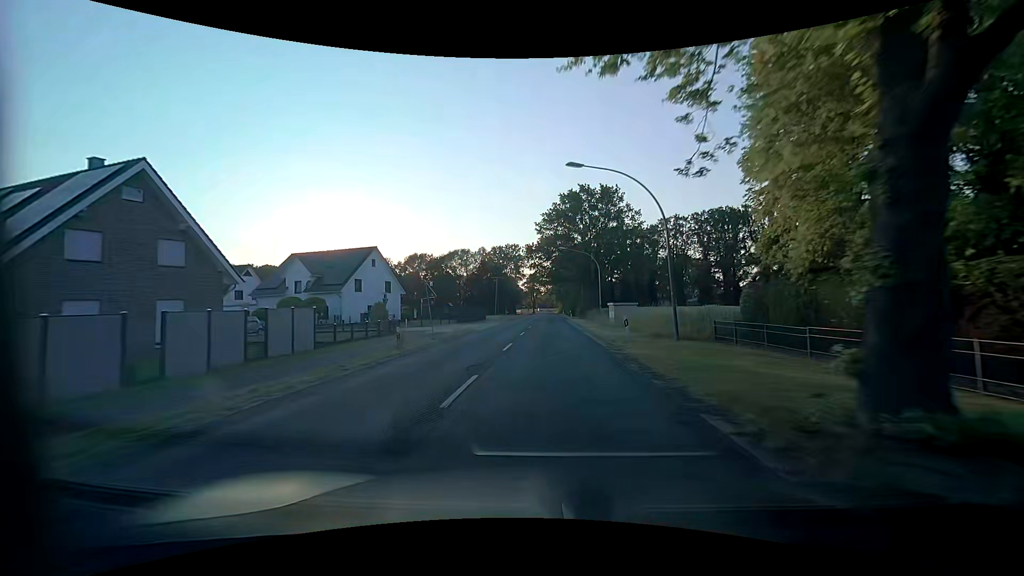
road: secondary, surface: asphalt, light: Day
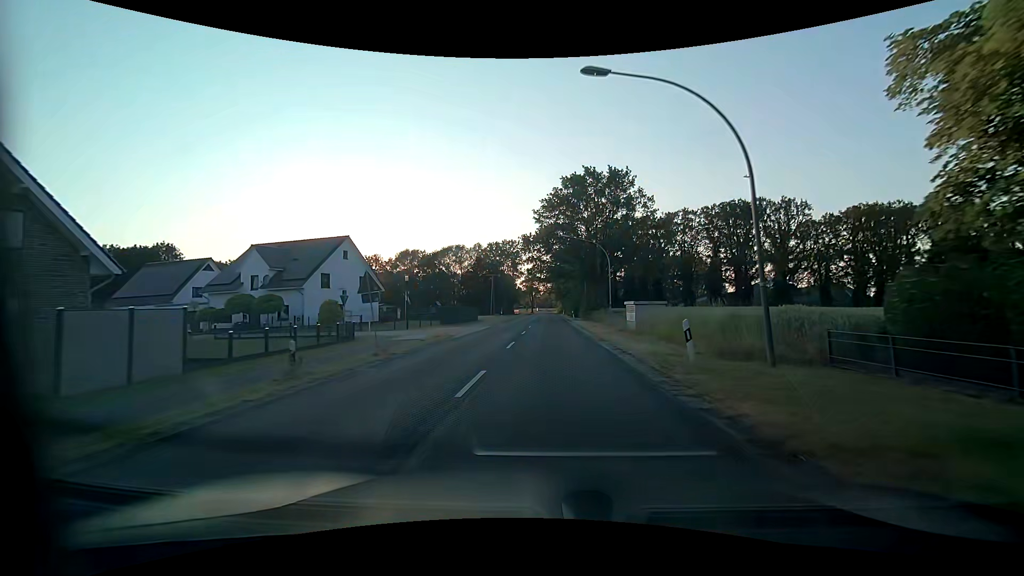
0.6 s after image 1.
(+0.1, +8.2) m; +1°
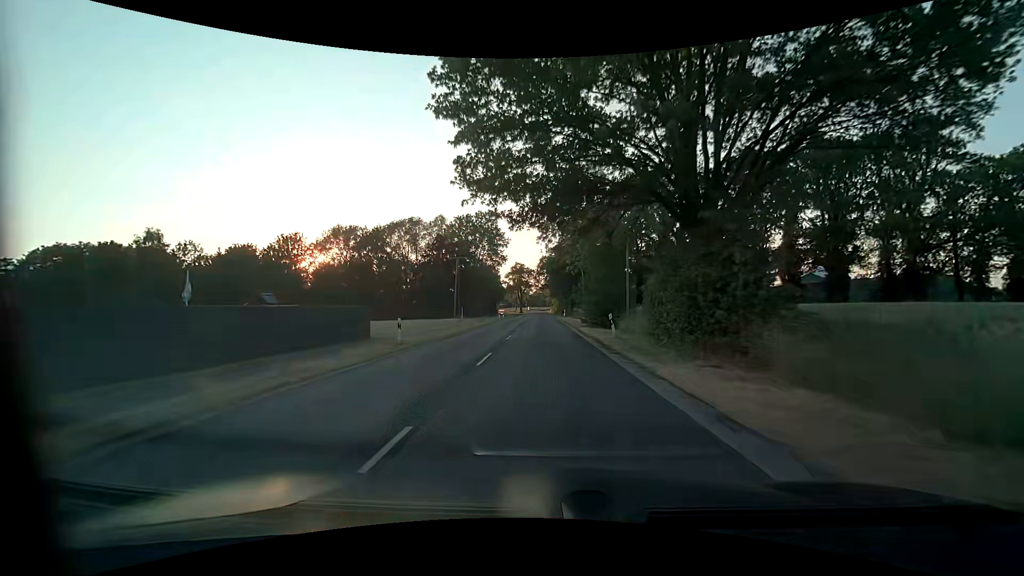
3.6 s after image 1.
(0.0, +41.1) m; 0°
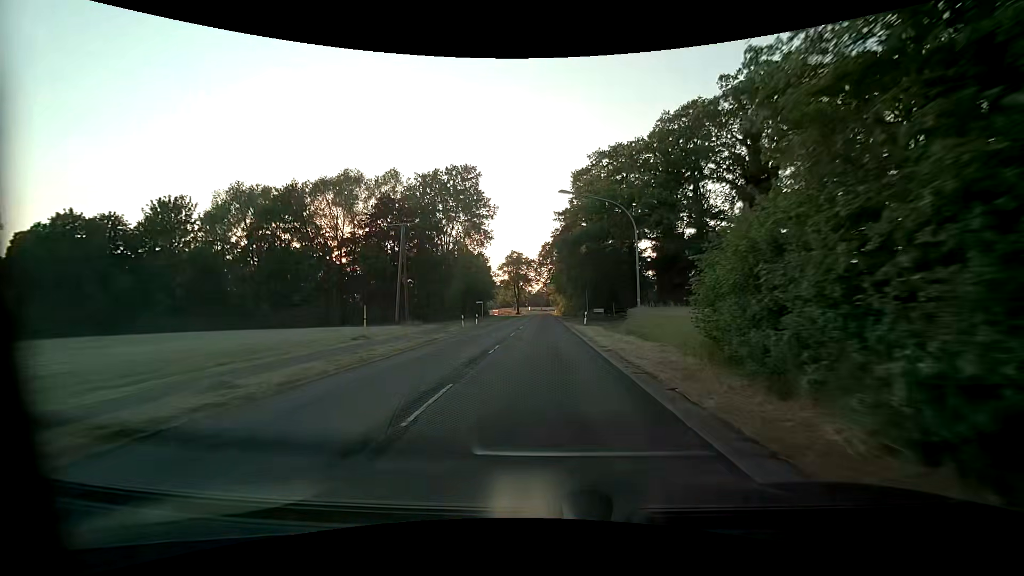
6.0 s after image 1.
(-0.1, +32.9) m; -1°
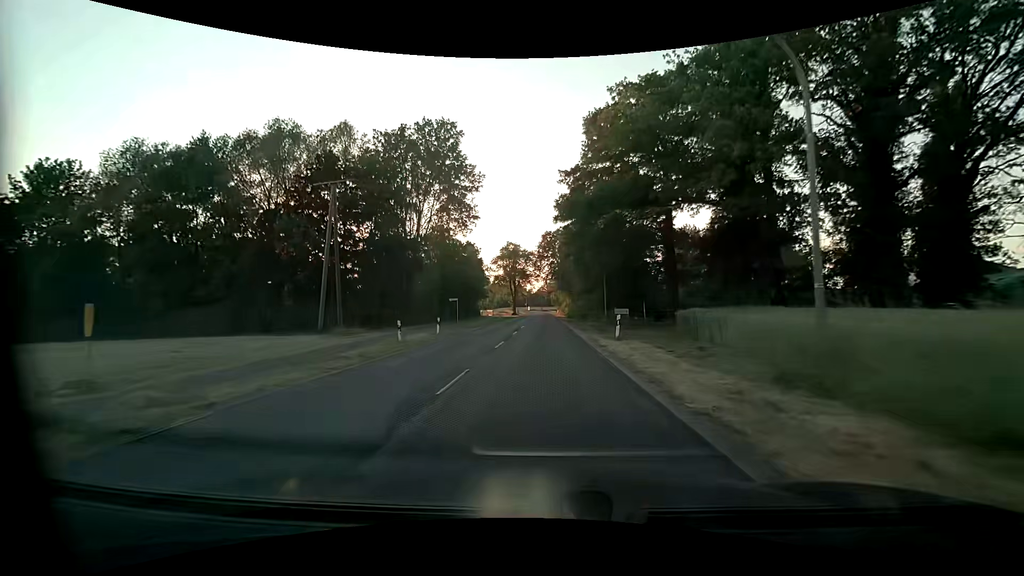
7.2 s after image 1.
(+0.1, +16.5) m; 0°
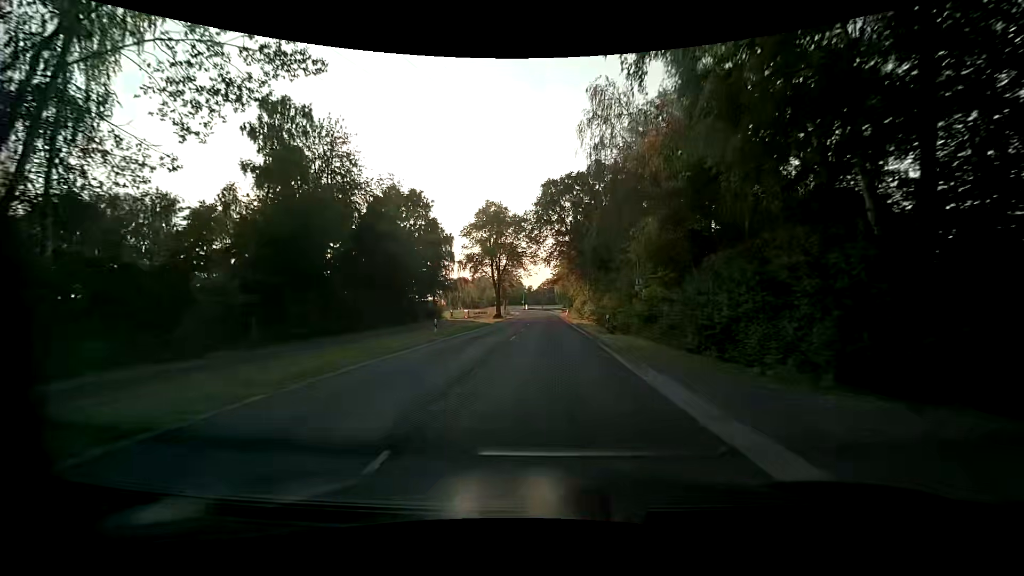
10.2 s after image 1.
(-0.2, +41.4) m; 0°
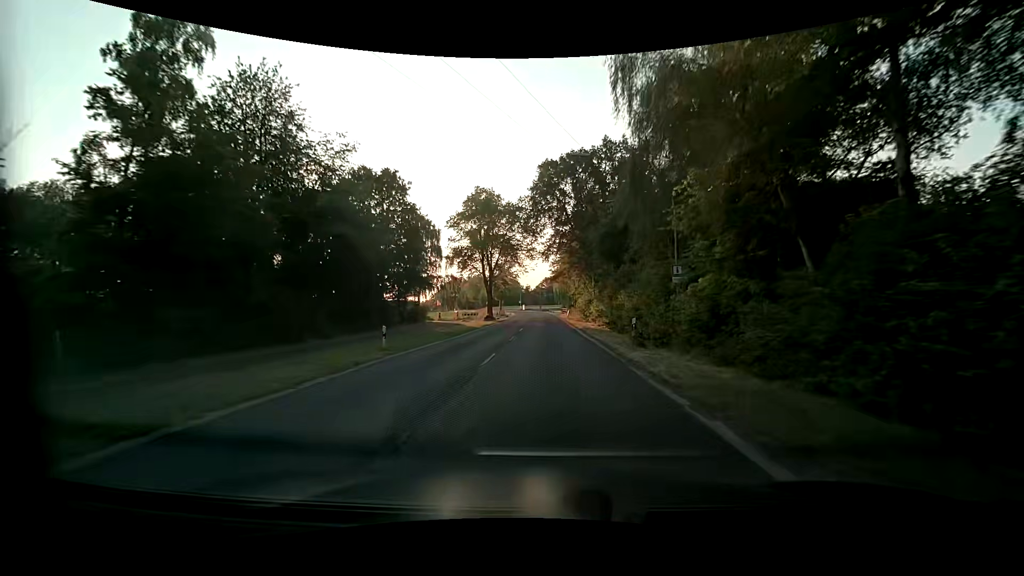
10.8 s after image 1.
(0.0, +8.3) m; +1°
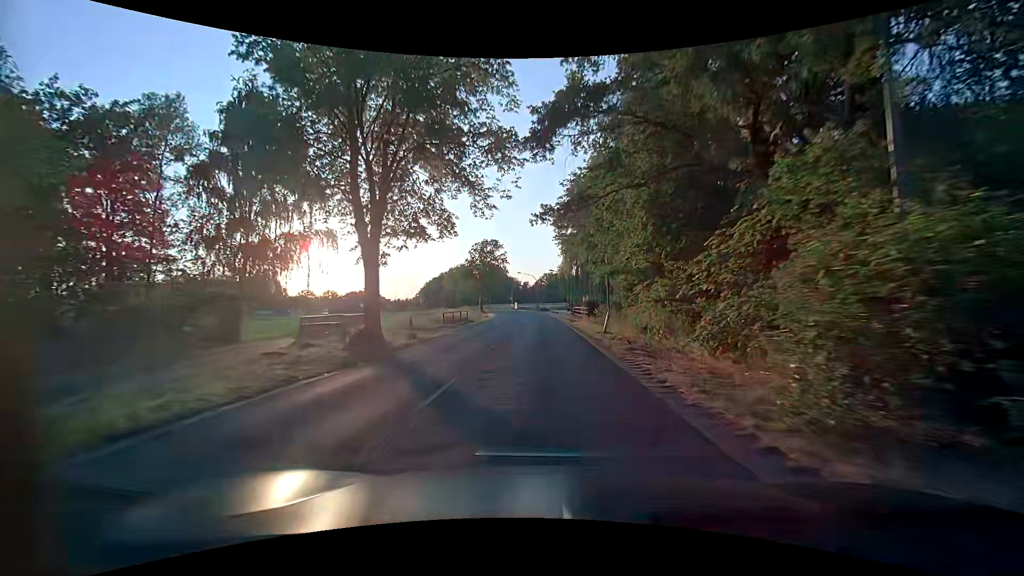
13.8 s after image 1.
(-0.5, +41.3) m; -1°
(0, +10) (0, +20) (0, +30) (0, +40) (0, +50) (-1, +60) (-1, +70) (-2, +80) (-4, +90) (-5, +100) m
